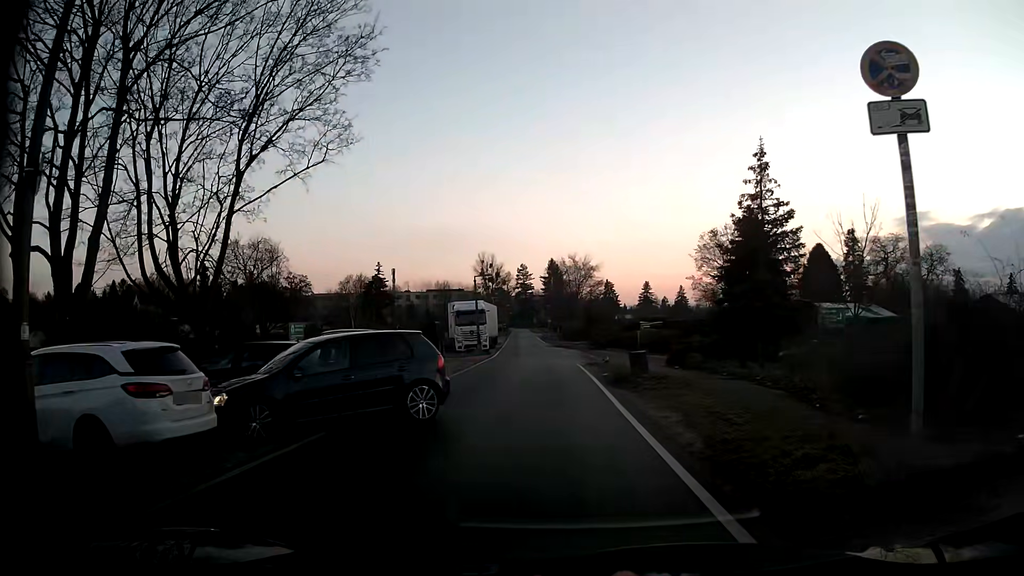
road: residential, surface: asphalt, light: Day
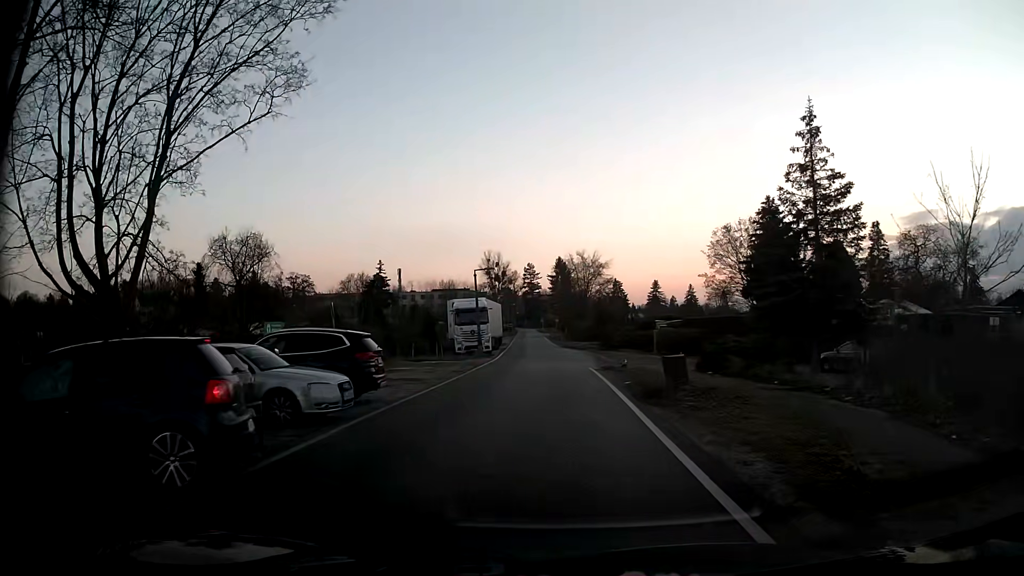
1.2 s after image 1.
(0.0, +4.4) m; 0°
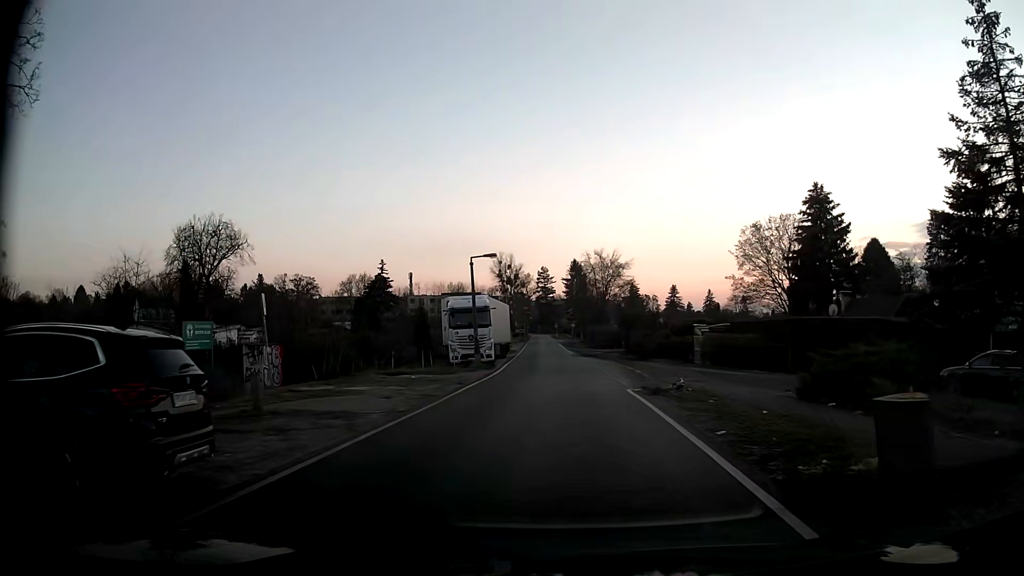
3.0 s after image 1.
(-0.2, +9.2) m; -2°
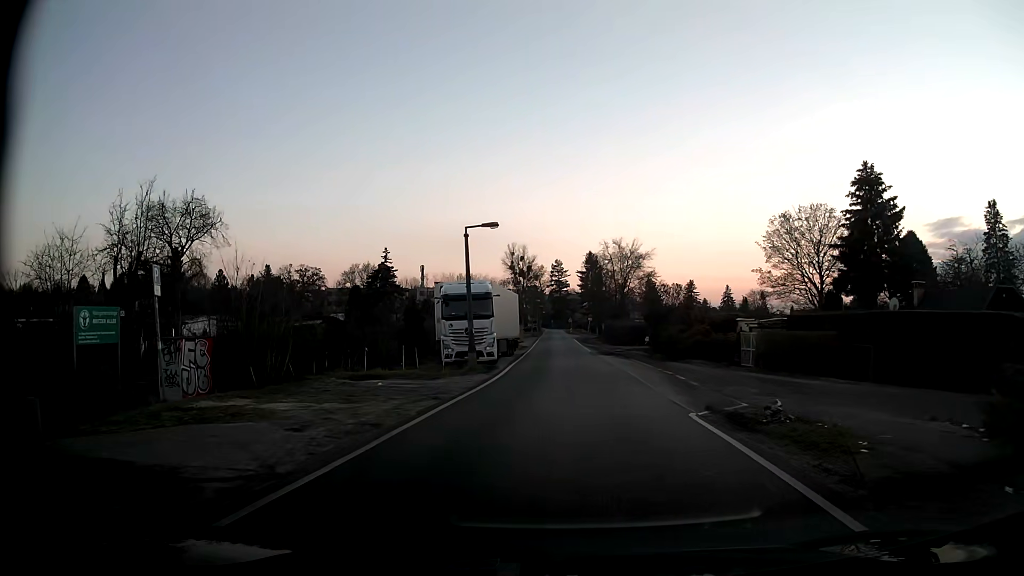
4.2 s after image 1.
(-0.1, +7.2) m; -1°
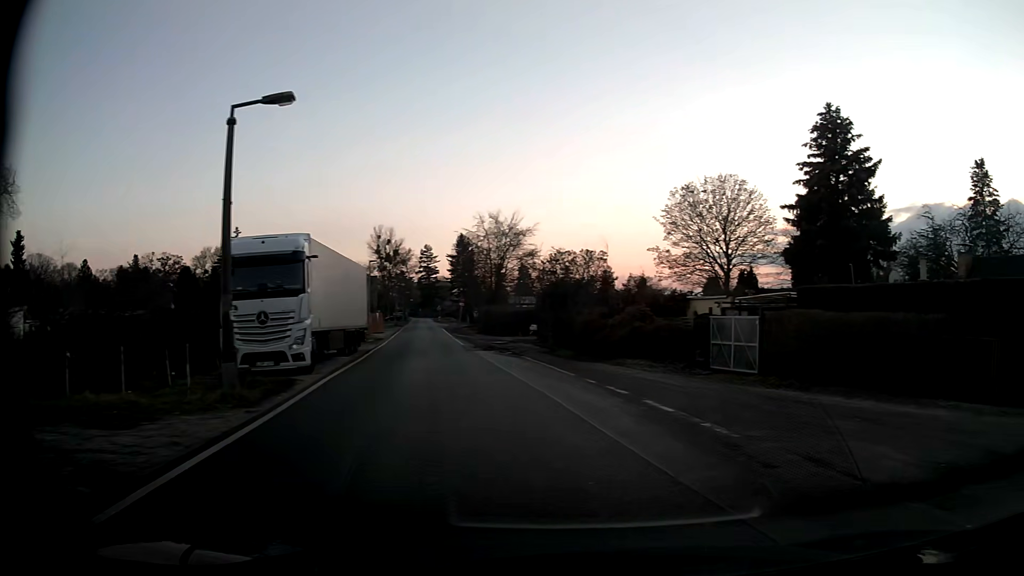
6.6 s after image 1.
(0.0, +12.4) m; +10°
